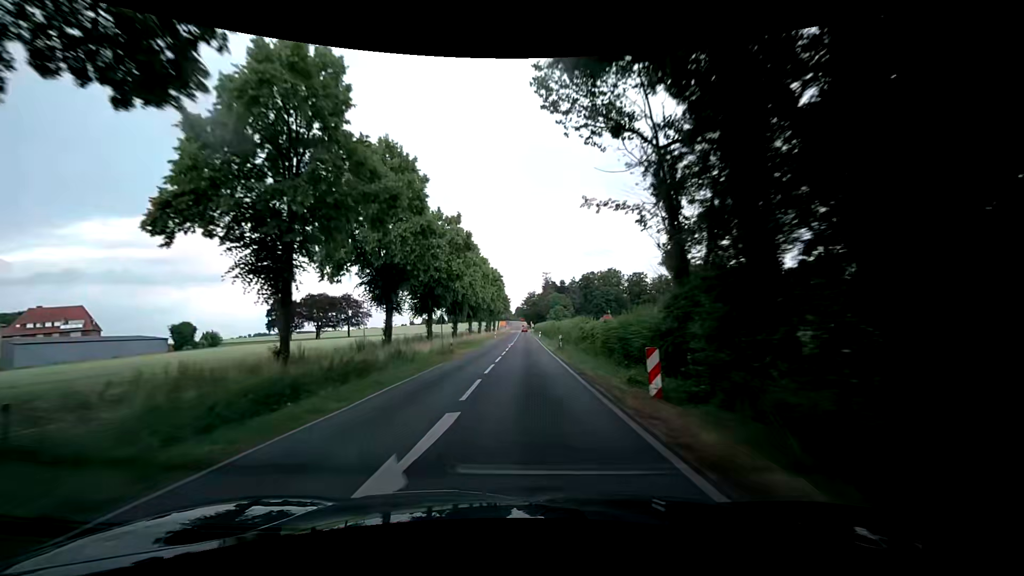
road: secondary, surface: asphalt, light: Day
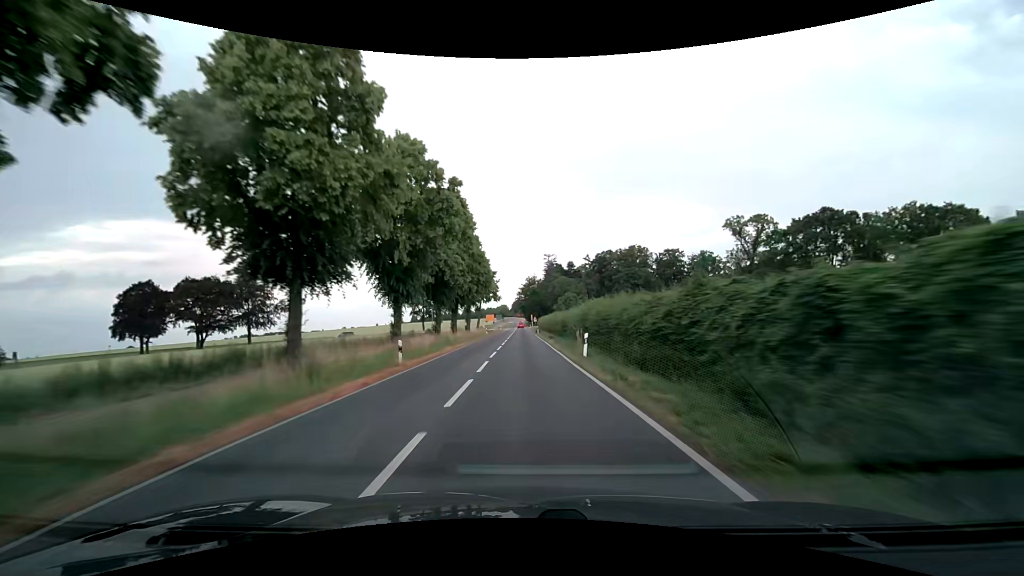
(+0.2, +63.0) m; 0°
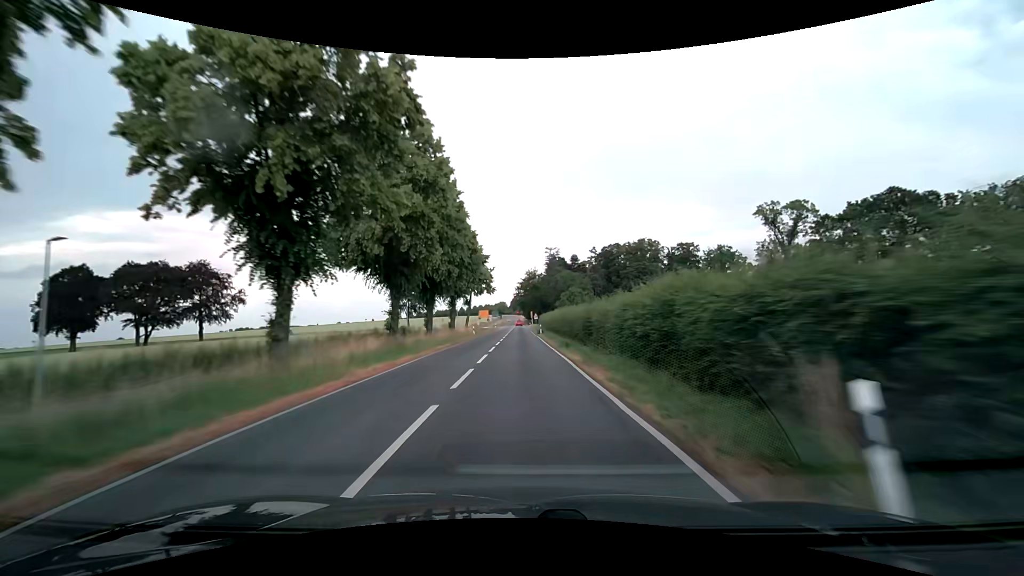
(0.0, +16.2) m; 0°
(0, +10) (0, +20) (0, +30) (0, +40) (0, +50) (0, +60) (0, +70) (0, +80) (-1, +90) (-1, +100) m
